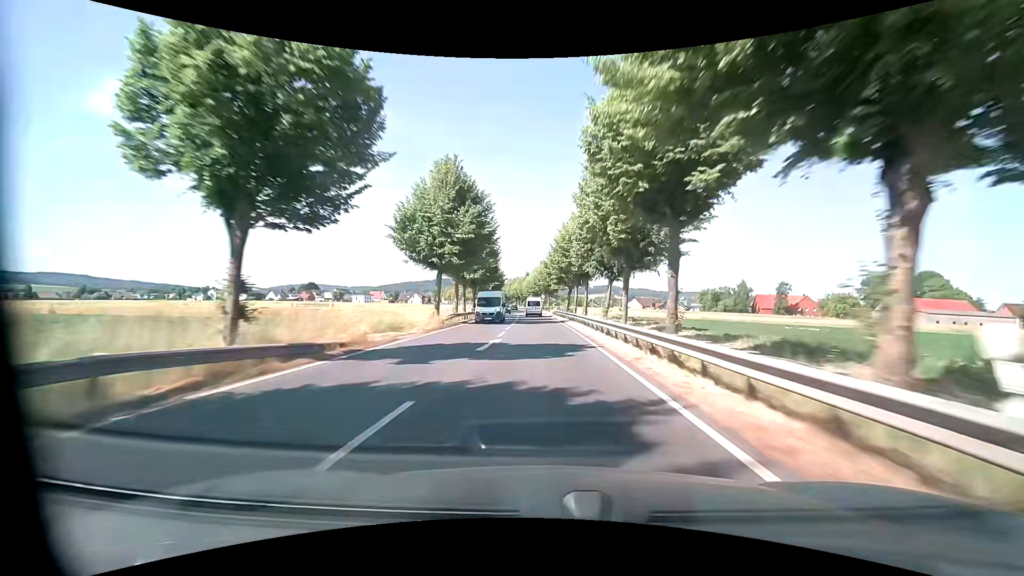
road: primary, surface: asphalt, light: Day
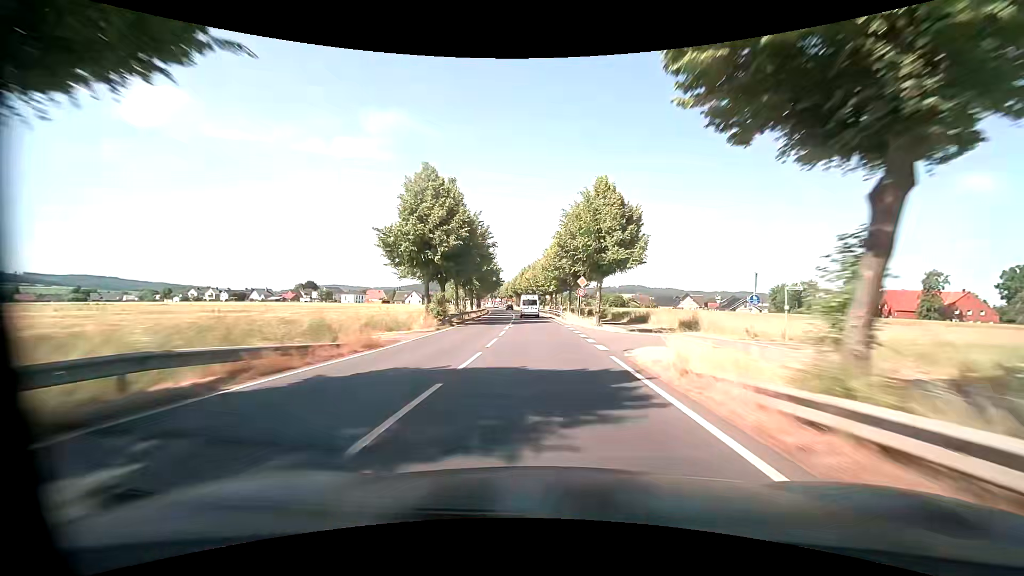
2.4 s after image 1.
(-1.6, +58.7) m; -3°
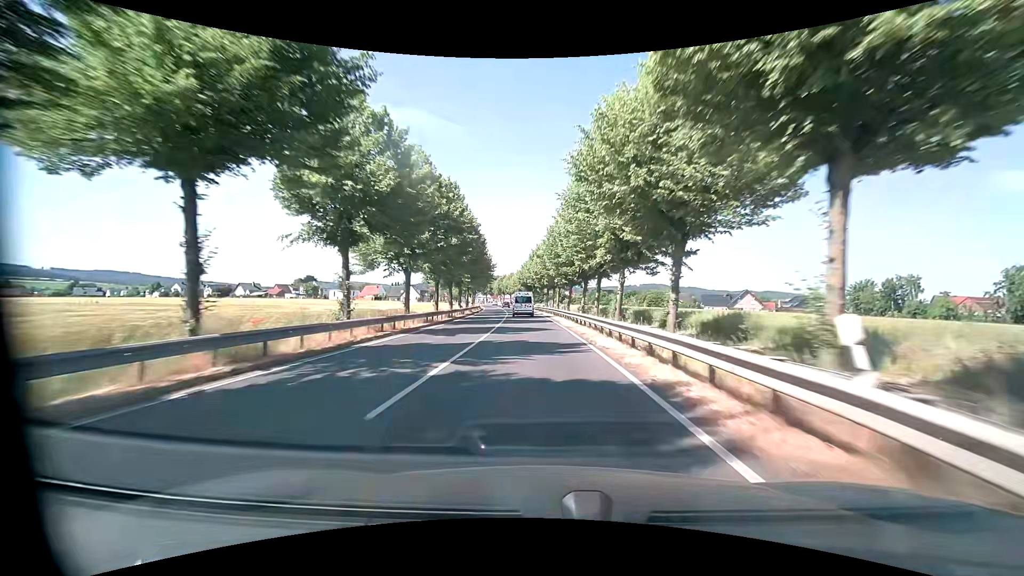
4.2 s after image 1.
(-0.5, +41.2) m; -2°
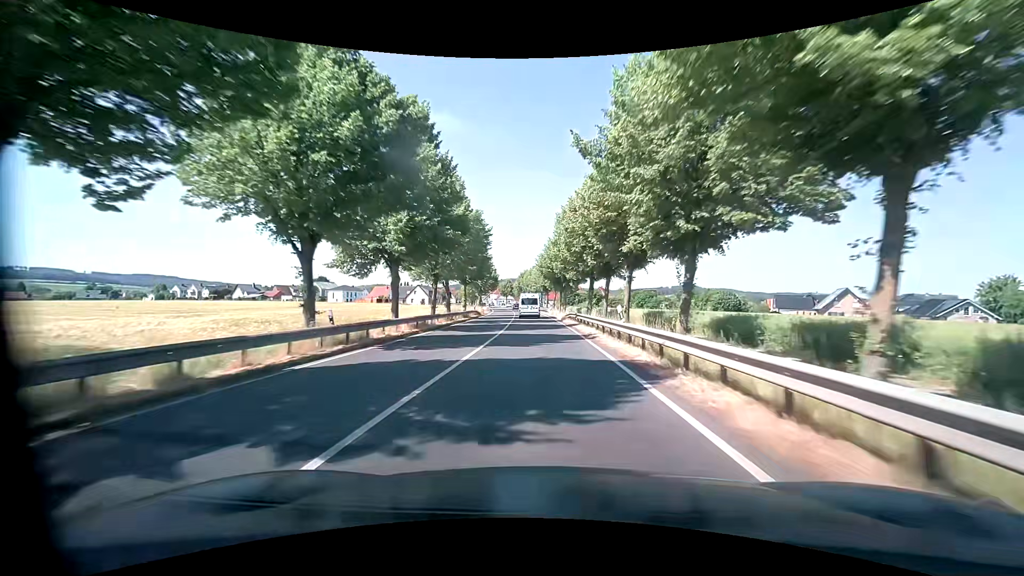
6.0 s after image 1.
(-0.9, +35.3) m; -3°
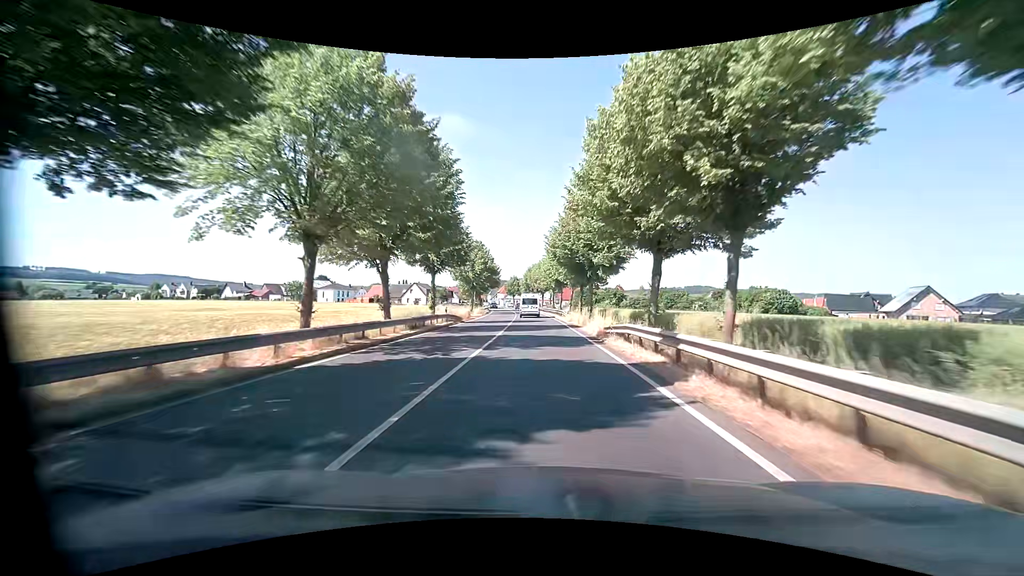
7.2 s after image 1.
(-0.4, +21.0) m; -3°
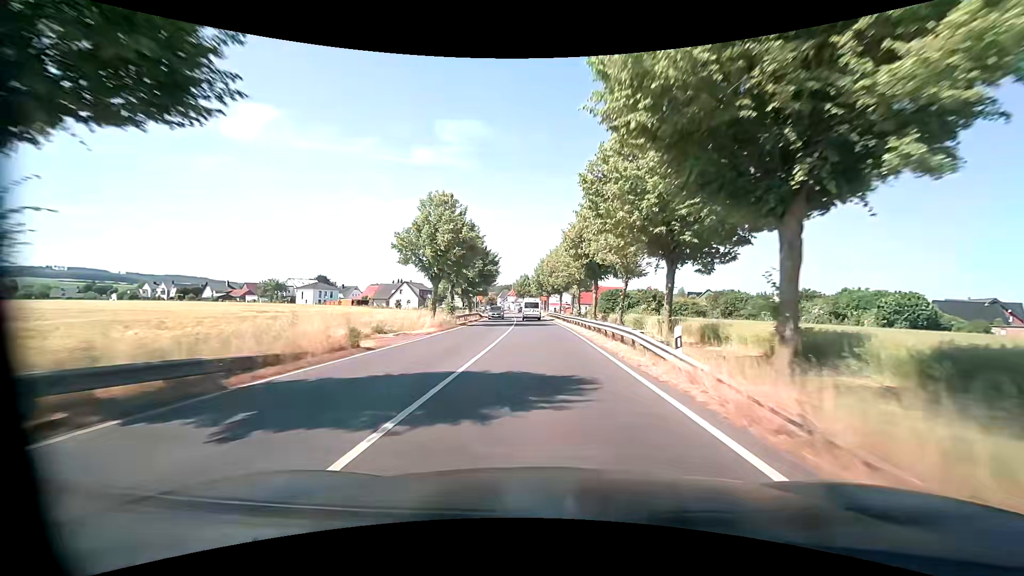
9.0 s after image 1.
(+0.4, +30.4) m; -1°
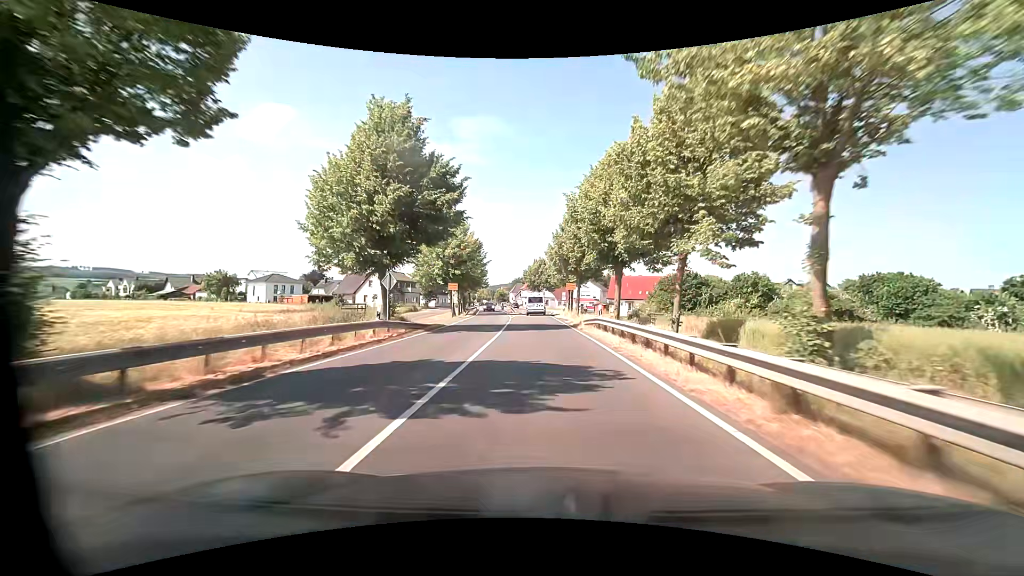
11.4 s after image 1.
(-0.2, +40.2) m; -1°
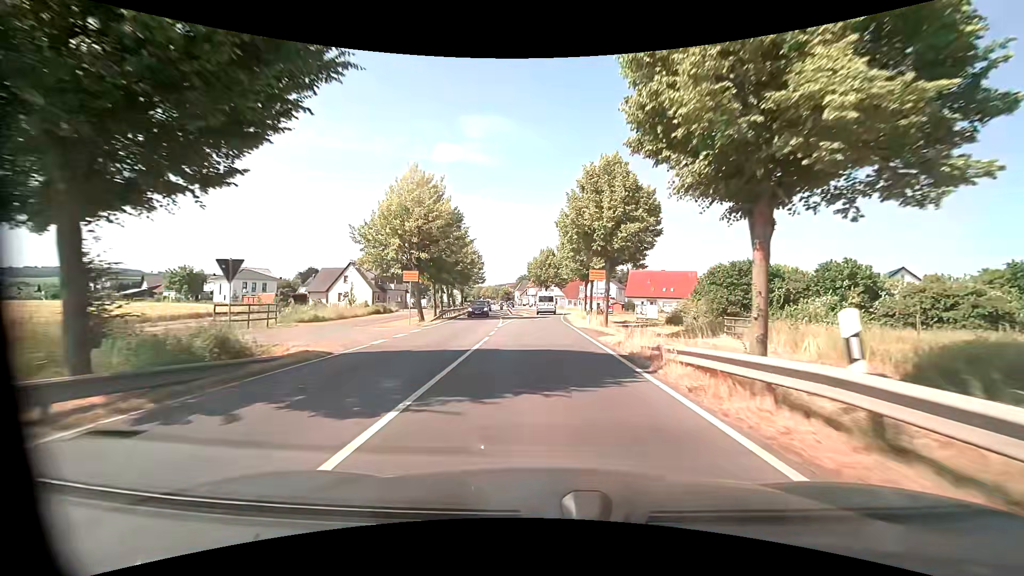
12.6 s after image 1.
(0.0, +17.2) m; -1°
(0, +10) (0, +20) (0, +30) (0, +40) (0, +50) (-1, +60) (-1, +70) (-3, +80) (-4, +90) (-5, +100) m
